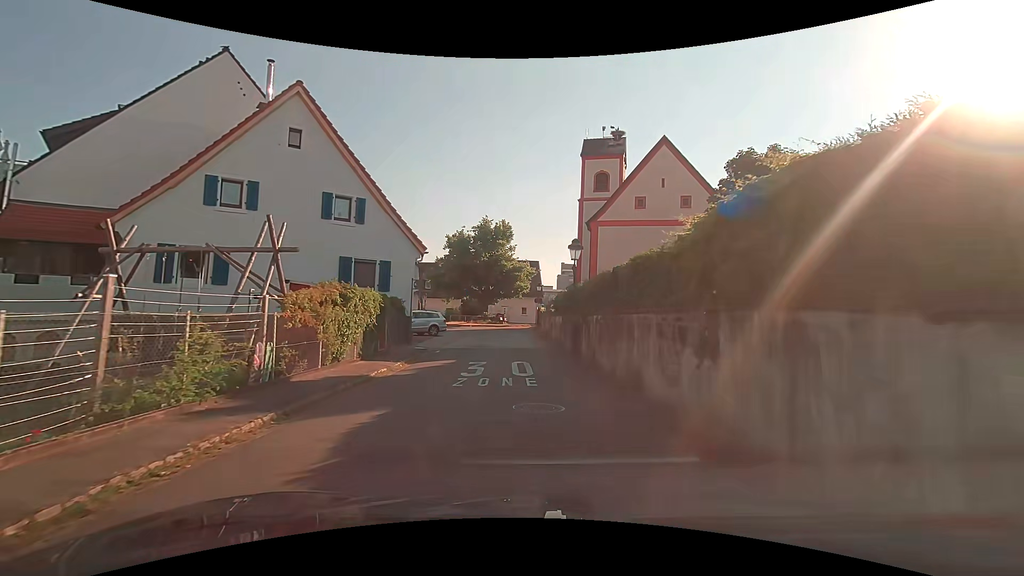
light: Day
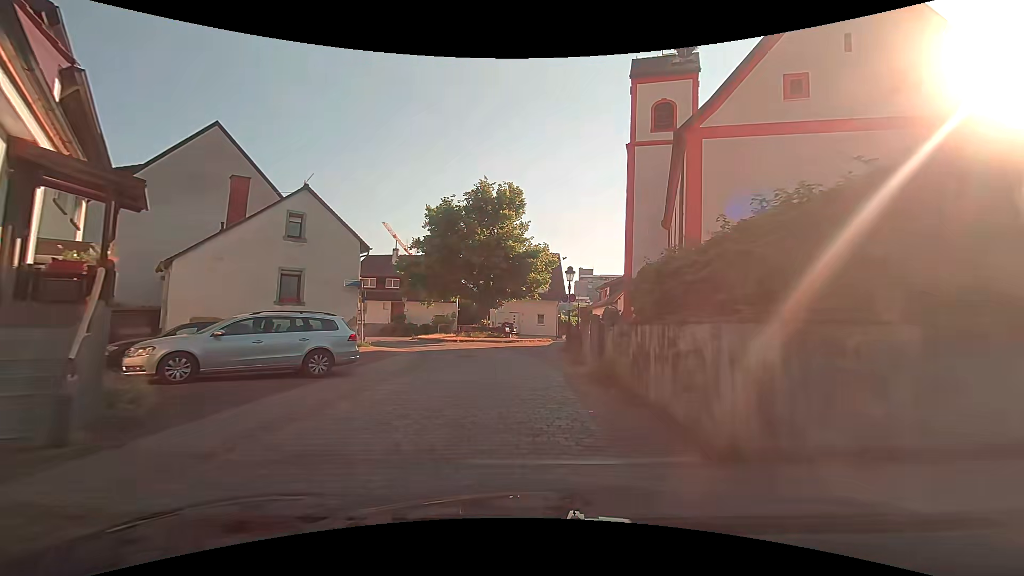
(-0.5, +18.2) m; -1°
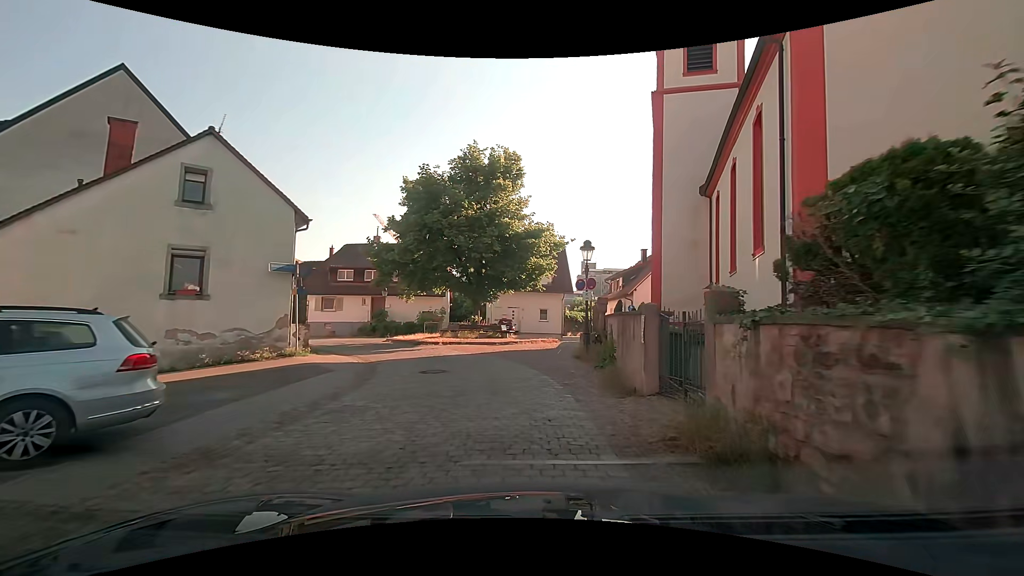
(+0.1, +6.8) m; 0°
